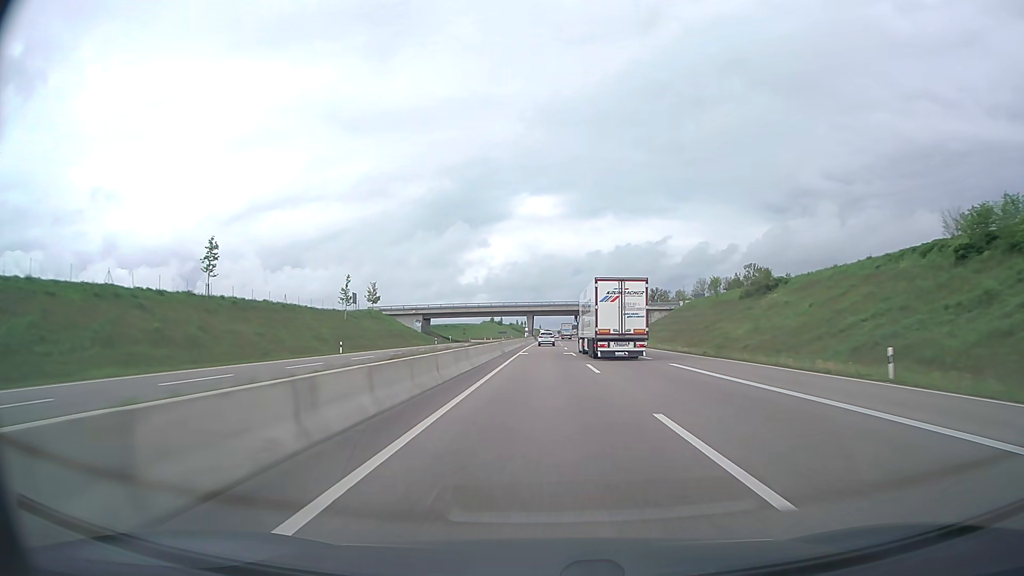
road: trunk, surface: asphalt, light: Day
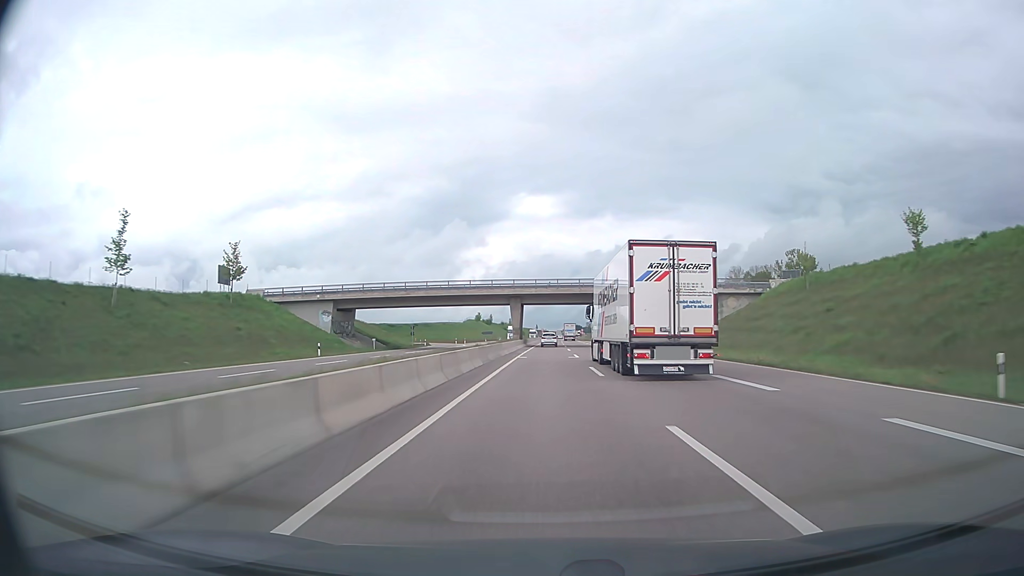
(+0.1, +55.6) m; 0°
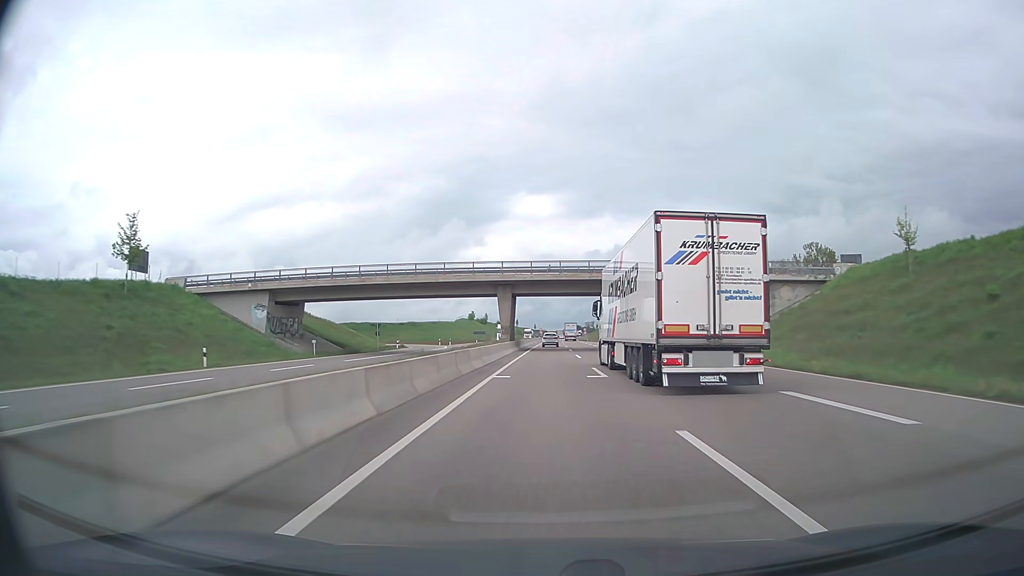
(0.0, +18.7) m; 0°
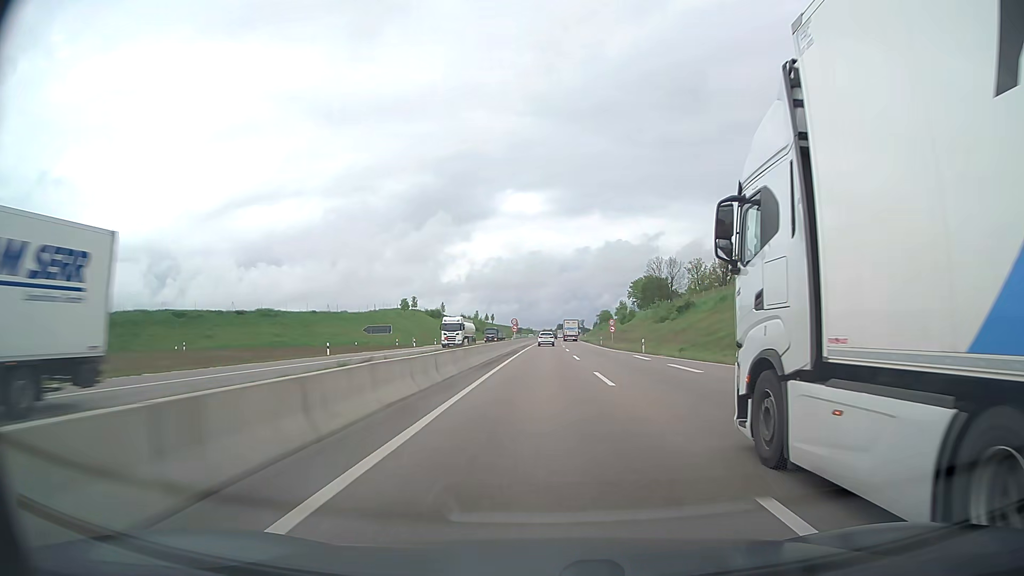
(+1.1, +94.3) m; +1°
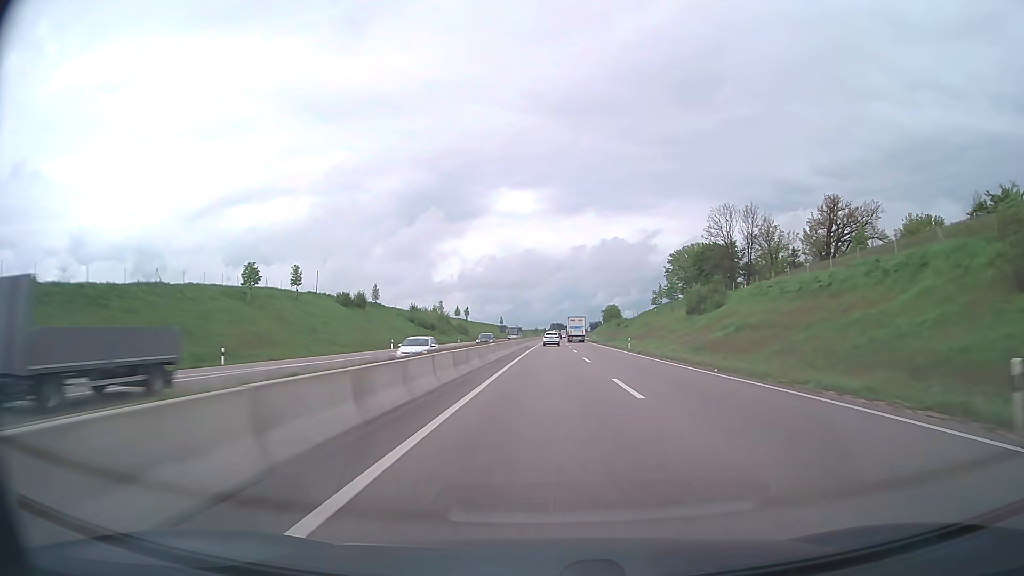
(+0.4, +75.8) m; +1°
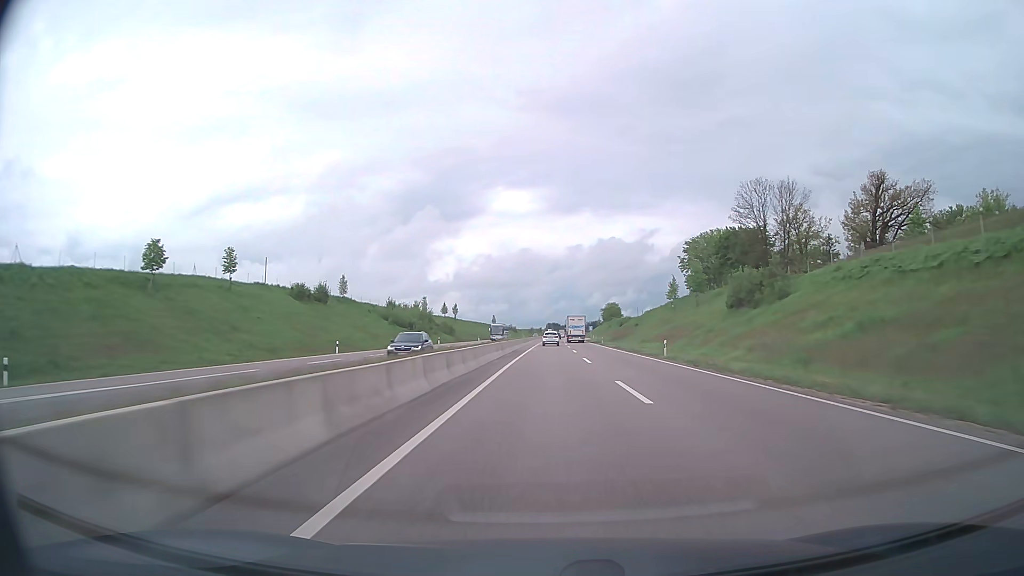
(+0.1, +19.0) m; 0°
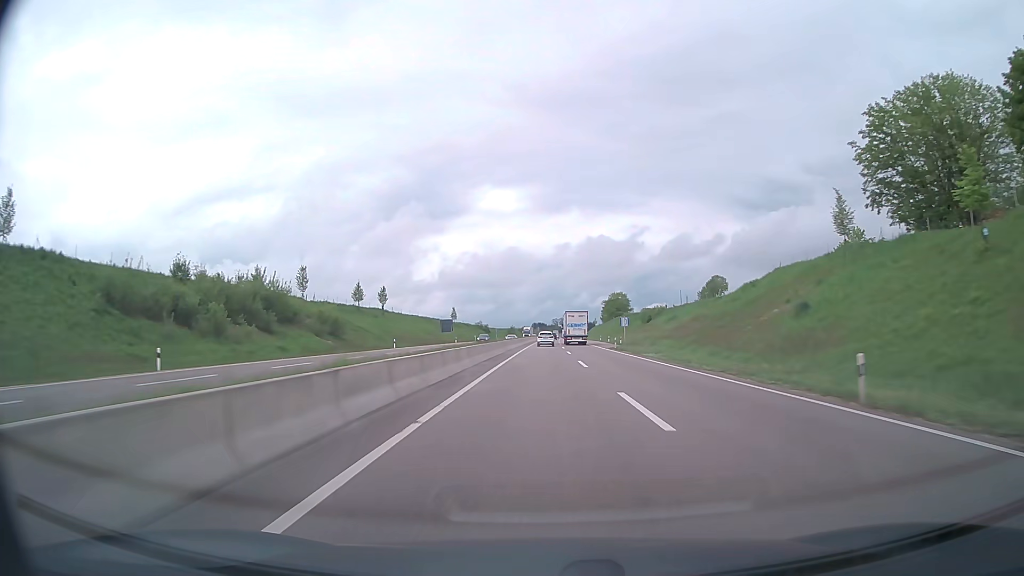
(+0.8, +76.0) m; +1°
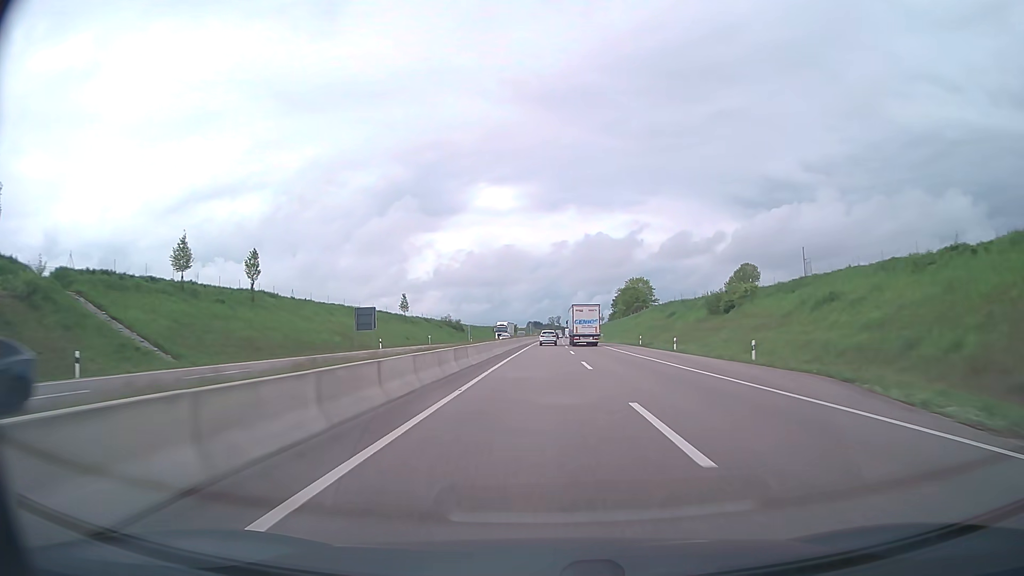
(+0.2, +56.7) m; 0°
(0, +10) (0, +20) (0, +30) (0, +40) (0, +50) (0, +60) (0, +70) (+1, +80) (+1, +90) (+1, +100) m
